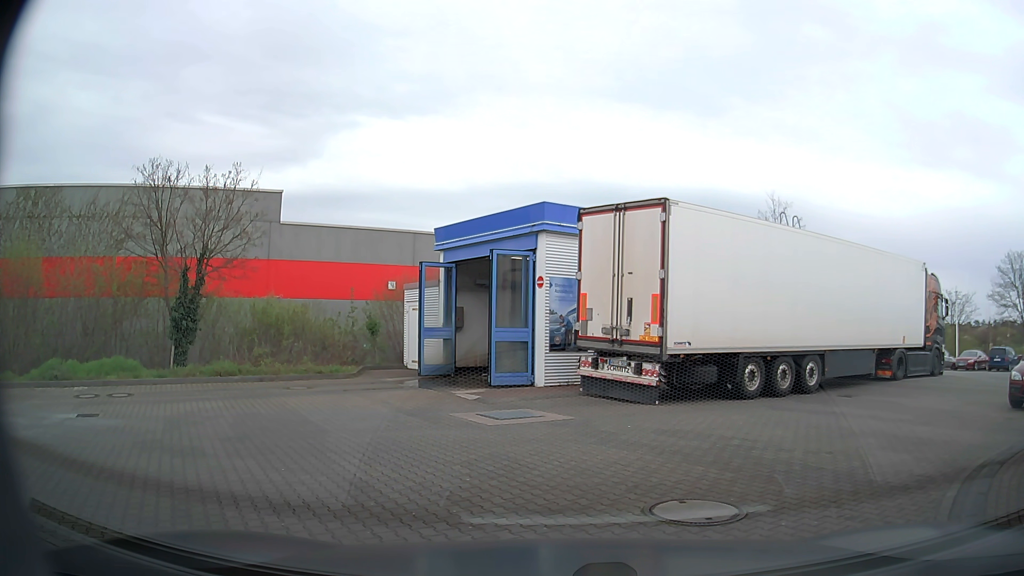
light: Day
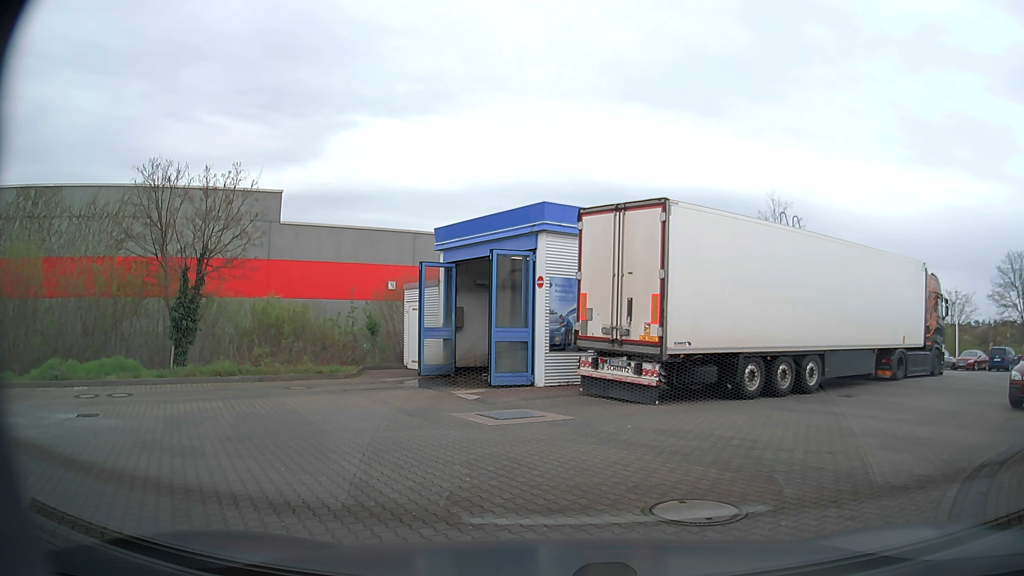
(0.0, 0.0) m; 0°
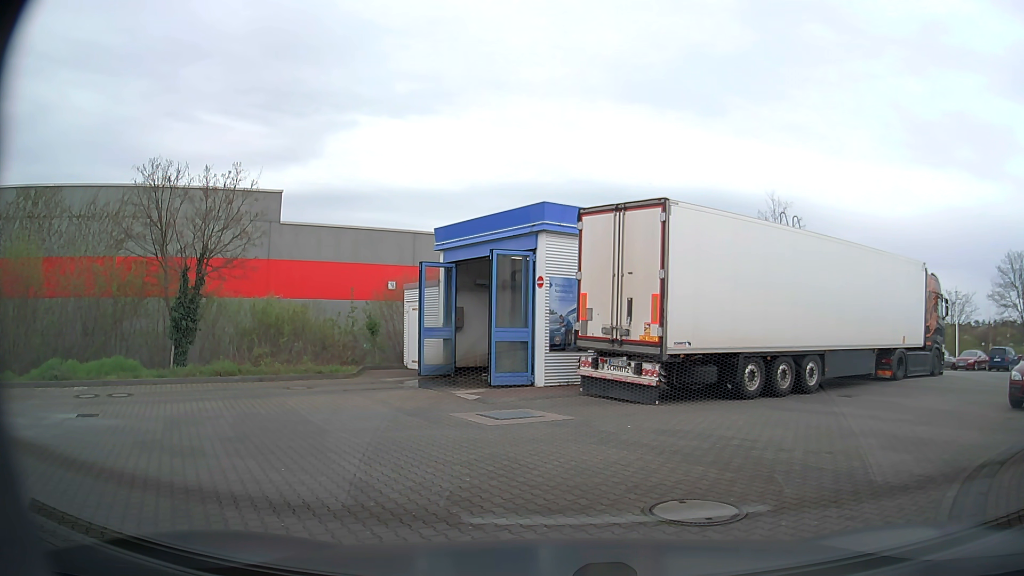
(0.0, 0.0) m; 0°
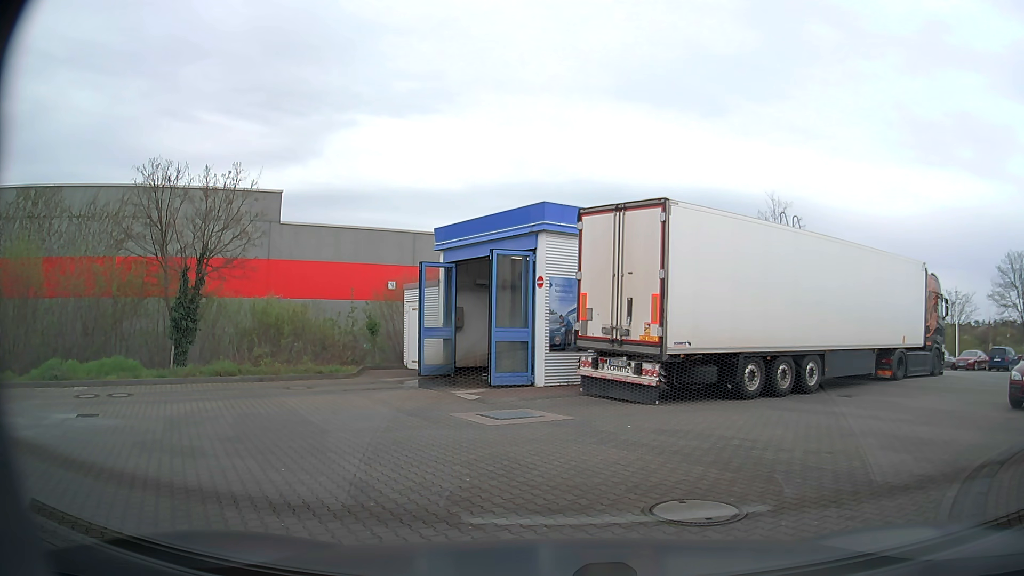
(0.0, 0.0) m; 0°
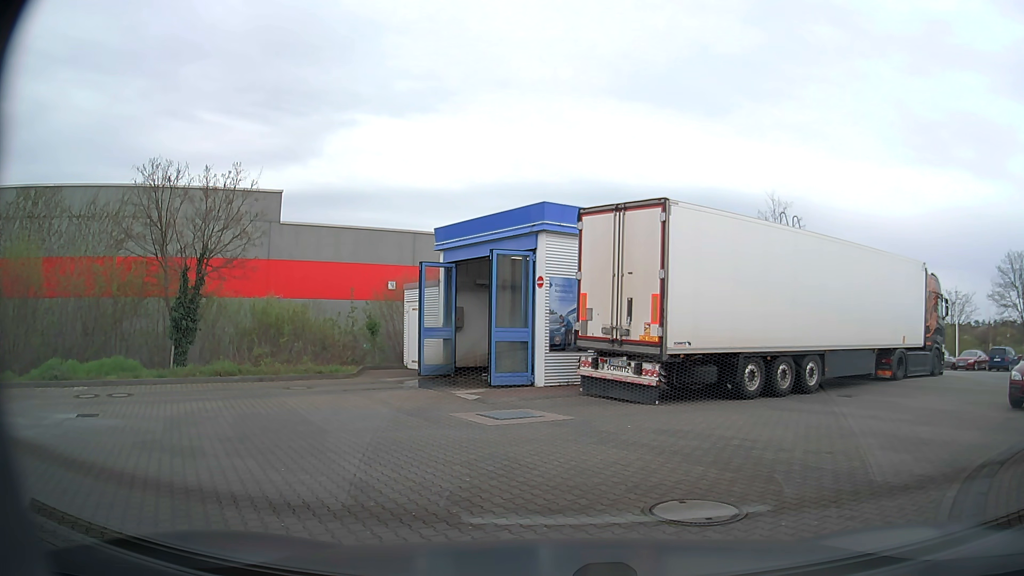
(0.0, 0.0) m; 0°
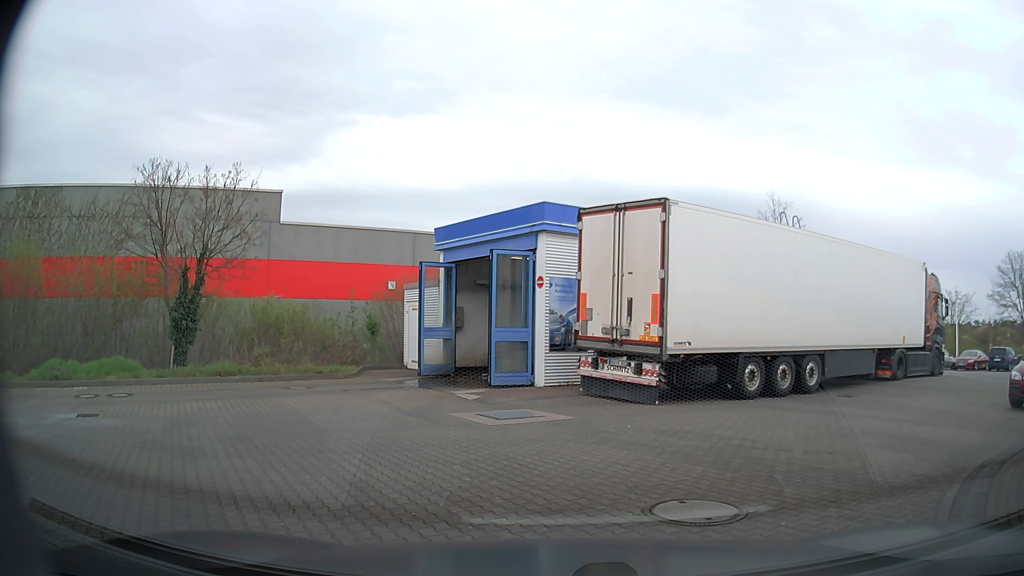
(0.0, 0.0) m; 0°
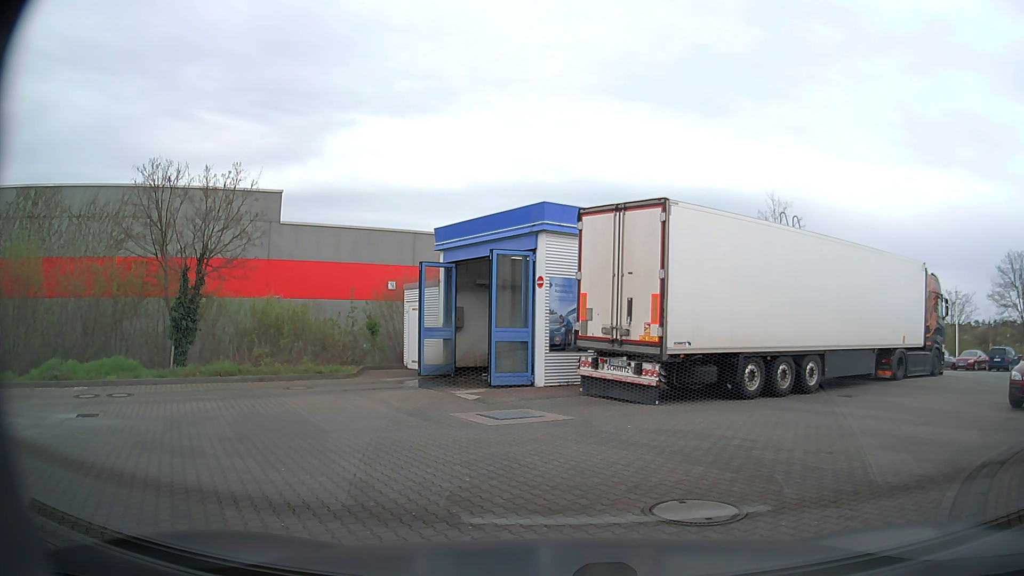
(0.0, 0.0) m; 0°
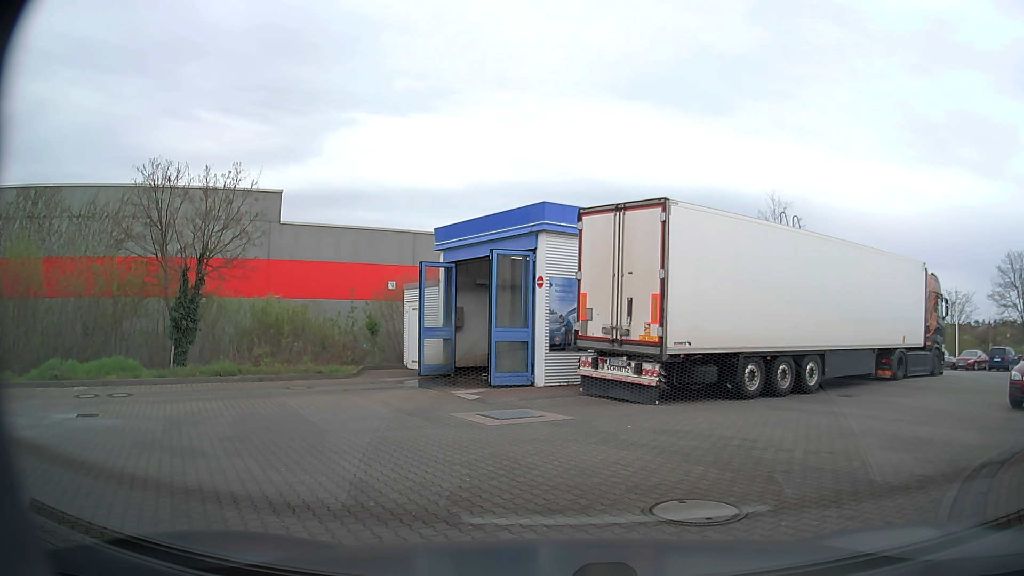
(0.0, 0.0) m; 0°
